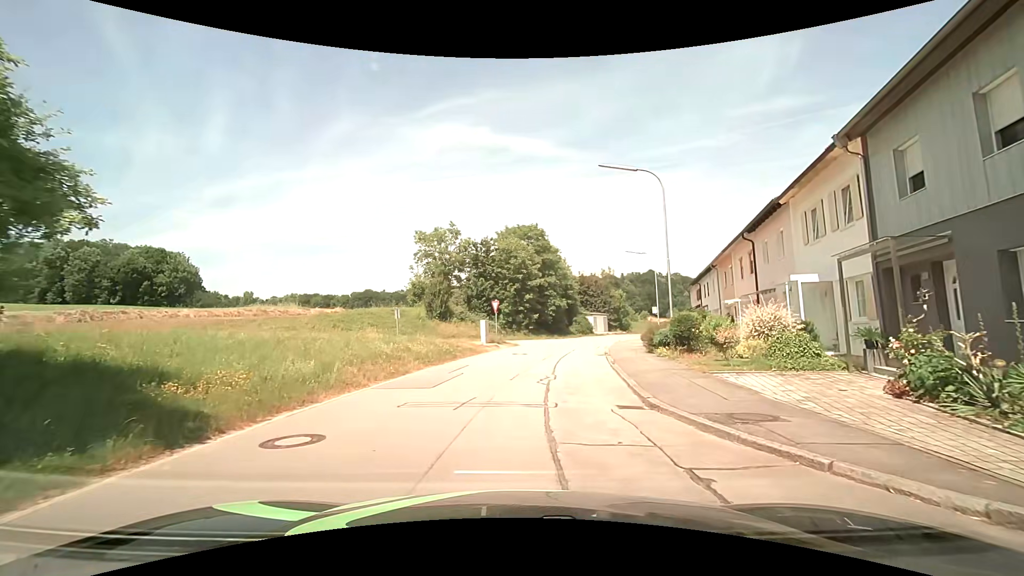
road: residential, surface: asphalt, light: Day
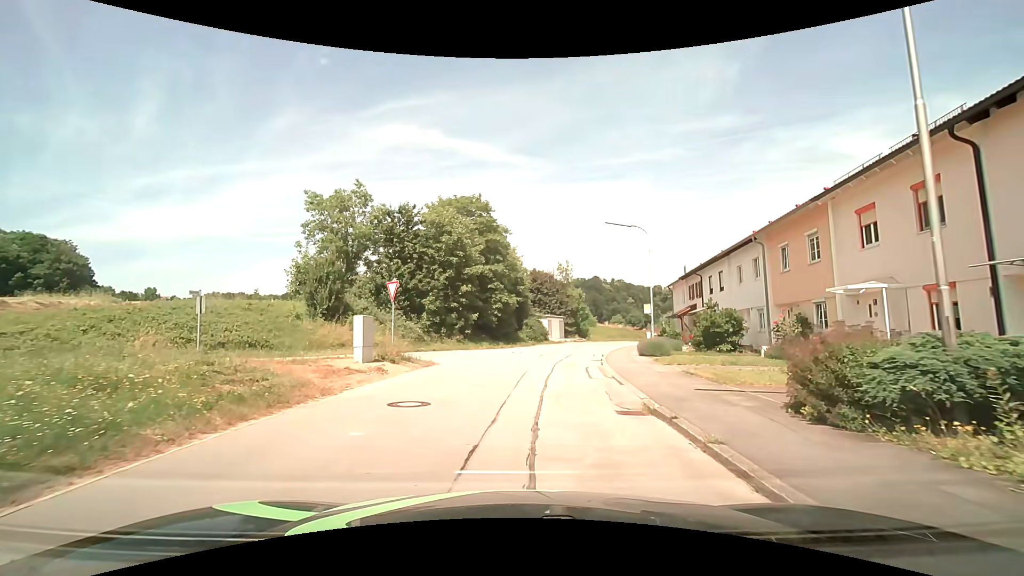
(+0.9, +16.0) m; +7°
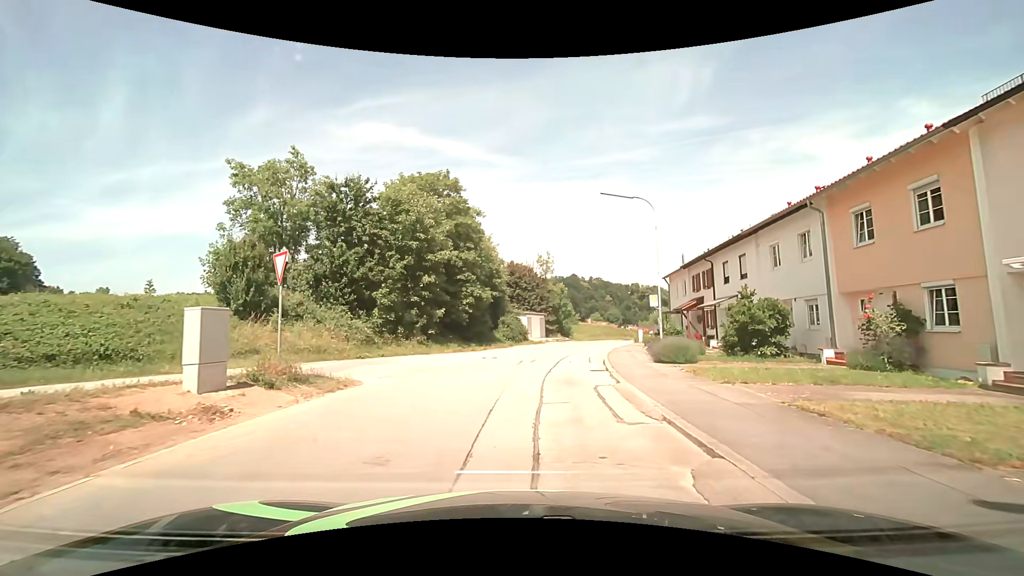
(+0.1, +6.9) m; +2°
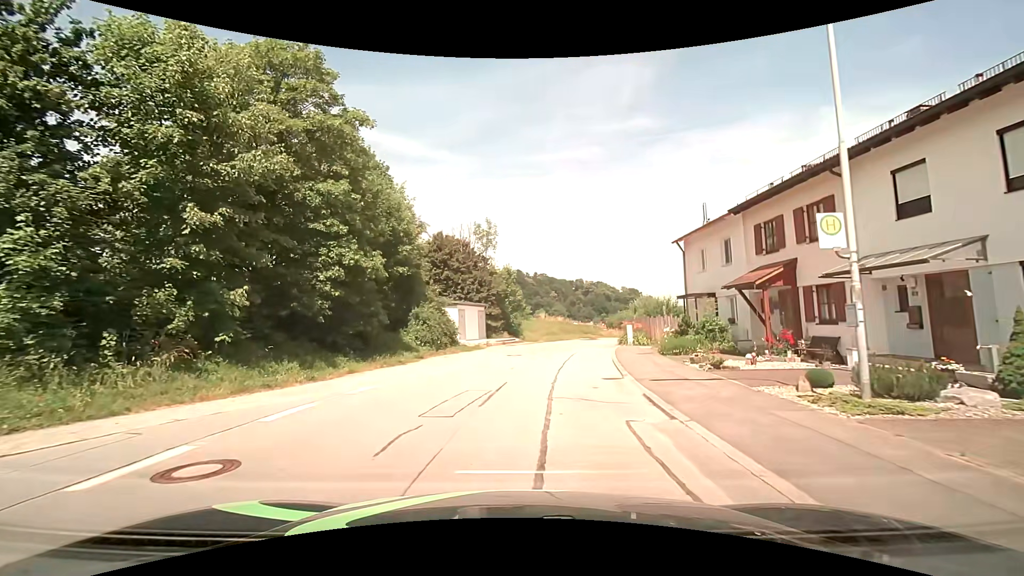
(+0.9, +18.4) m; +6°
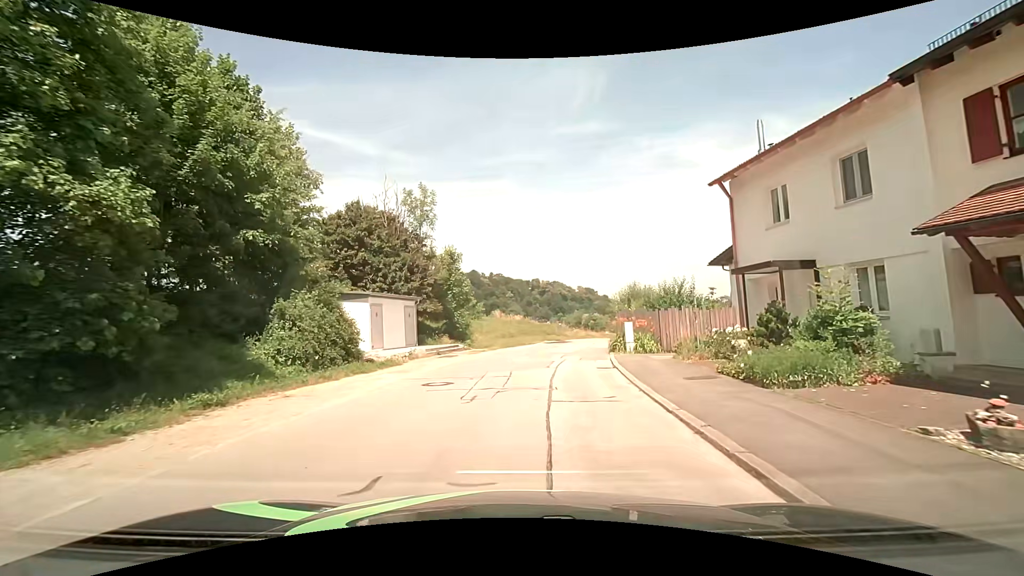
(+0.5, +12.0) m; +4°
(0, +10) (+1, +20) (+3, +30) (+5, +40) (+9, +49) (+12, +58) (+16, +67) (+20, +77) (+25, +86) (+29, +95) m
